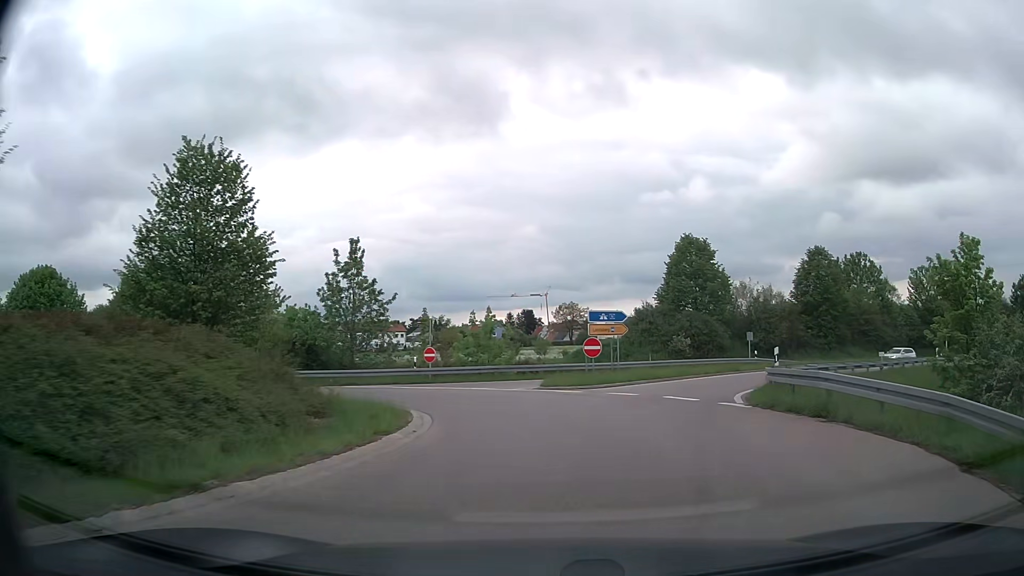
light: Day
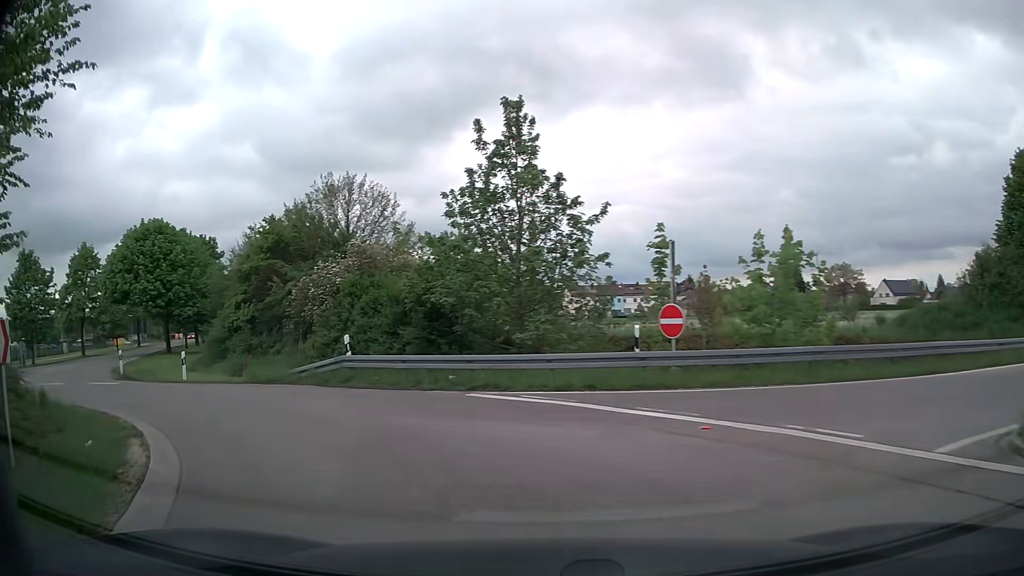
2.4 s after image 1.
(-1.6, +18.7) m; -21°
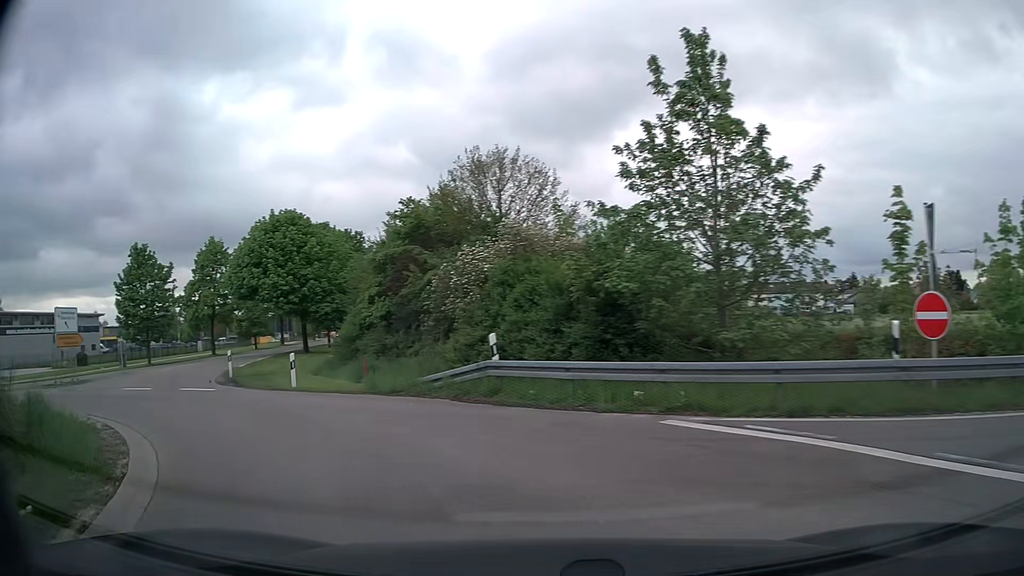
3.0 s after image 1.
(-0.5, +4.5) m; -14°
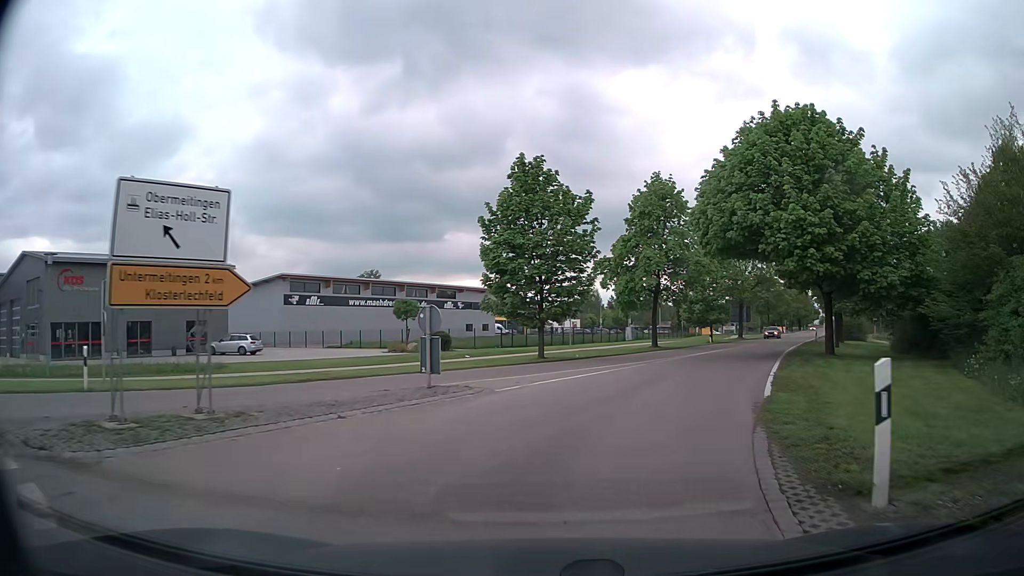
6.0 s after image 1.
(-11.3, +19.8) m; -39°
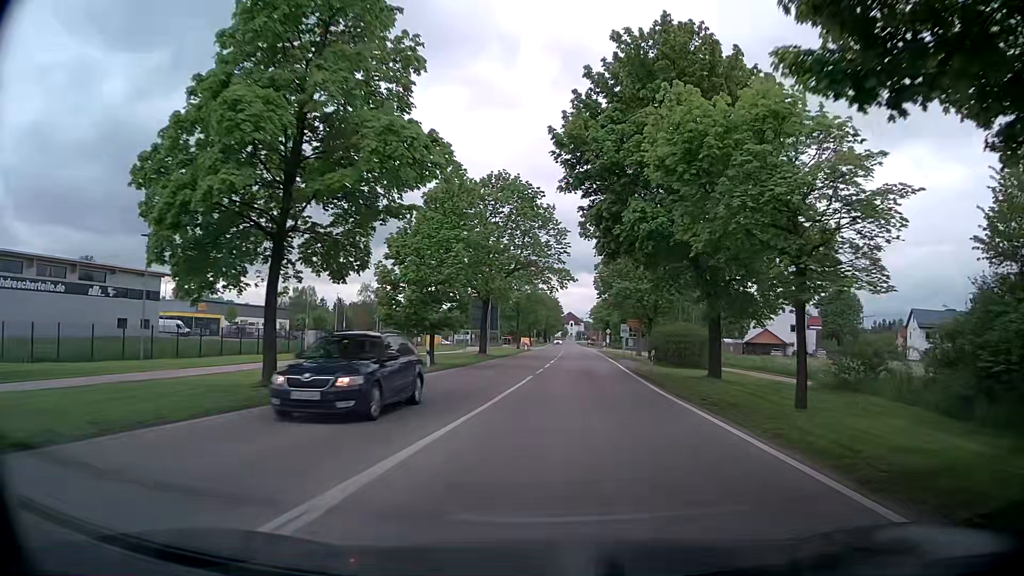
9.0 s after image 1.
(+7.2, +28.3) m; +23°
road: tertiary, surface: asphalt
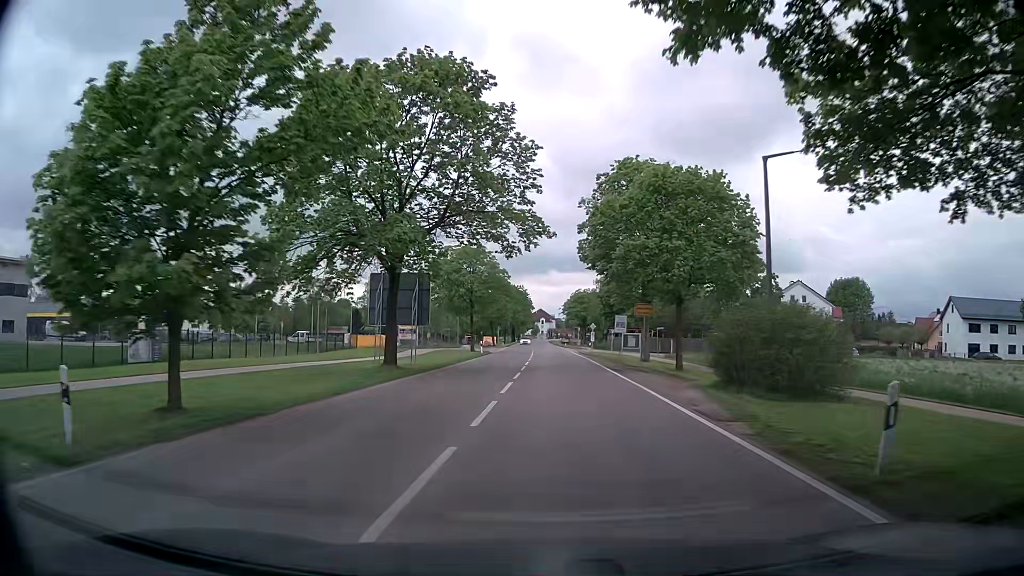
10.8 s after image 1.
(+0.9, +21.4) m; +3°
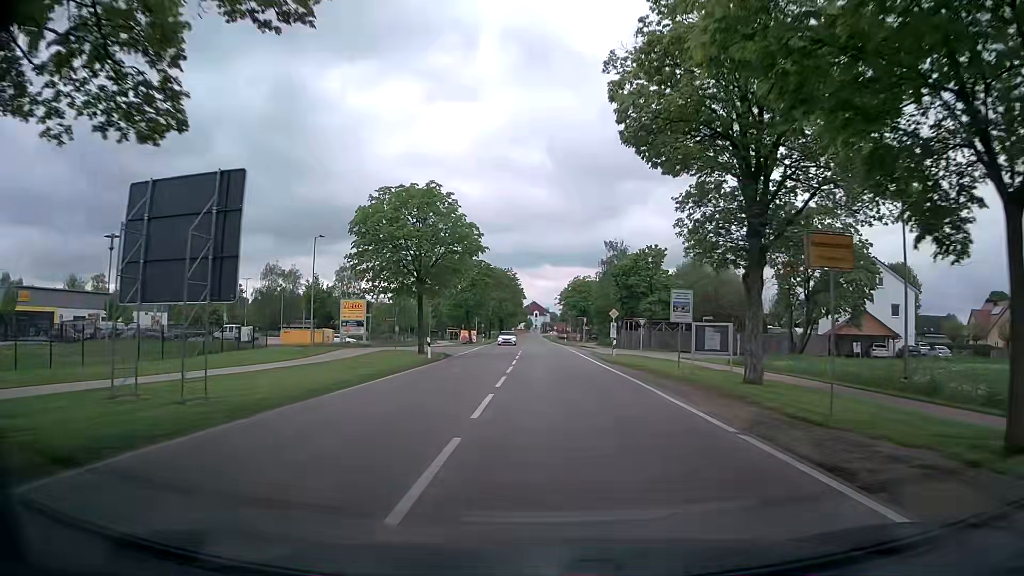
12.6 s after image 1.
(+0.4, +23.6) m; +1°
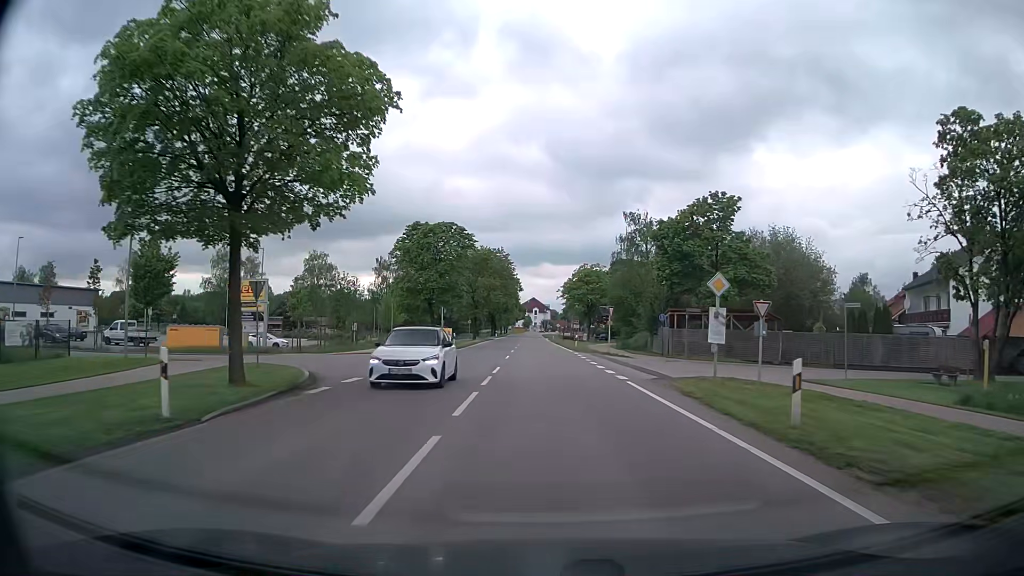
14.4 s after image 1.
(-0.2, +23.9) m; 0°
(0, +10) (0, +20) (0, +30) (-1, +40) (-1, +50) (-1, +60) (-1, +70) (-1, +80) (-2, +90) (-2, +100) m
